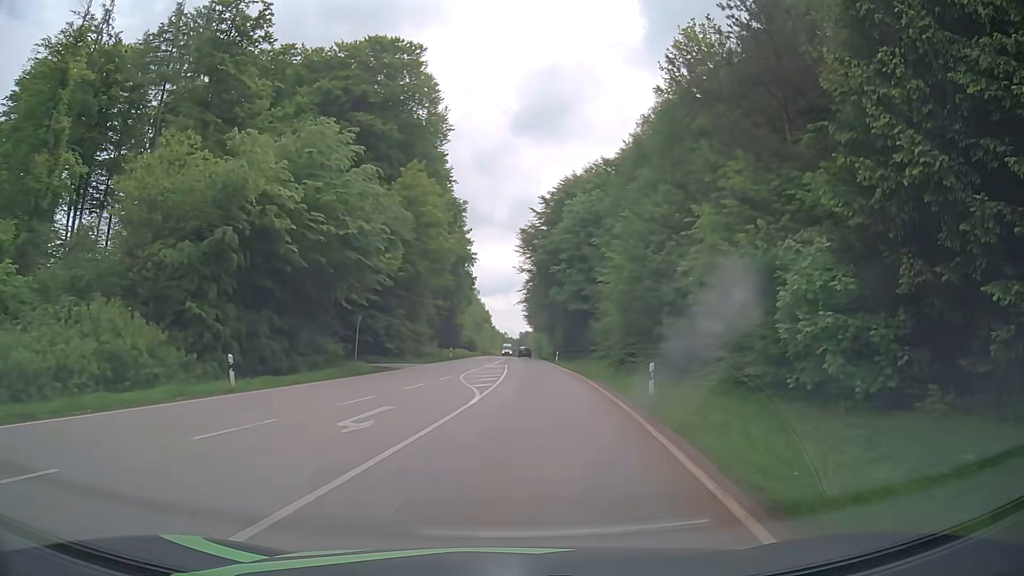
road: secondary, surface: asphalt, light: Day
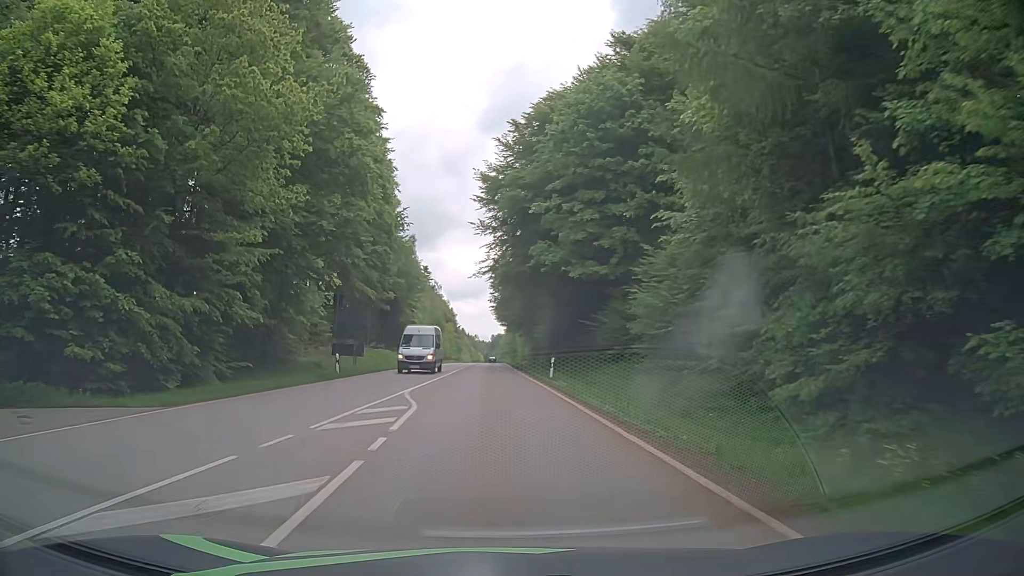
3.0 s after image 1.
(+1.3, +33.2) m; +1°
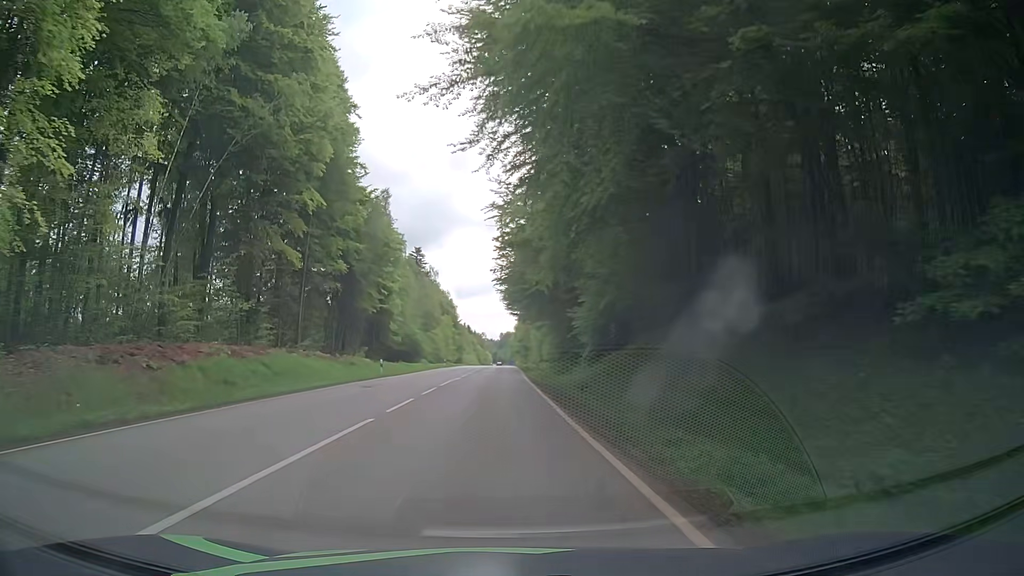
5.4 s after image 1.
(+0.2, +33.8) m; 0°
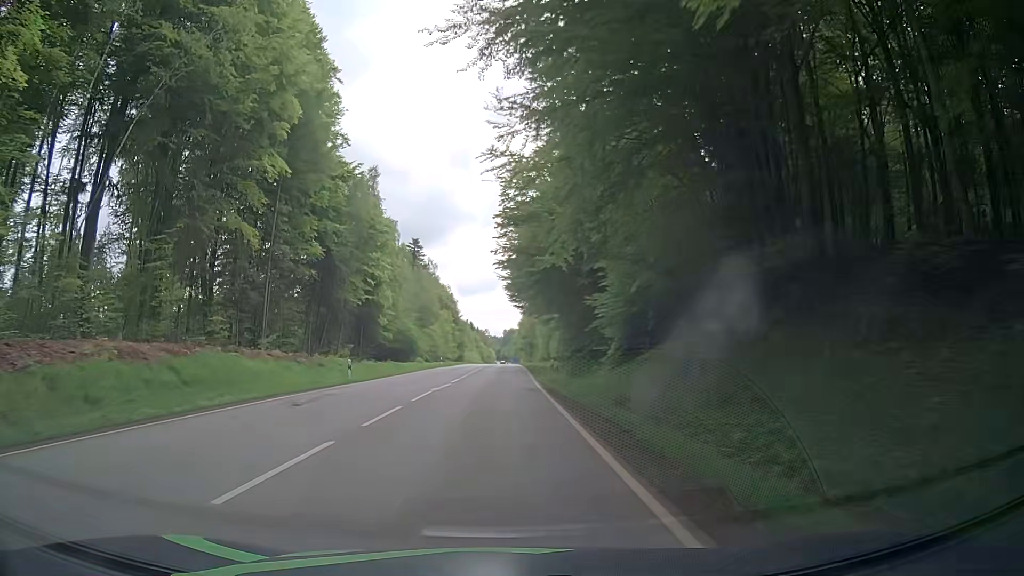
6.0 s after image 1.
(0.0, +9.4) m; -1°
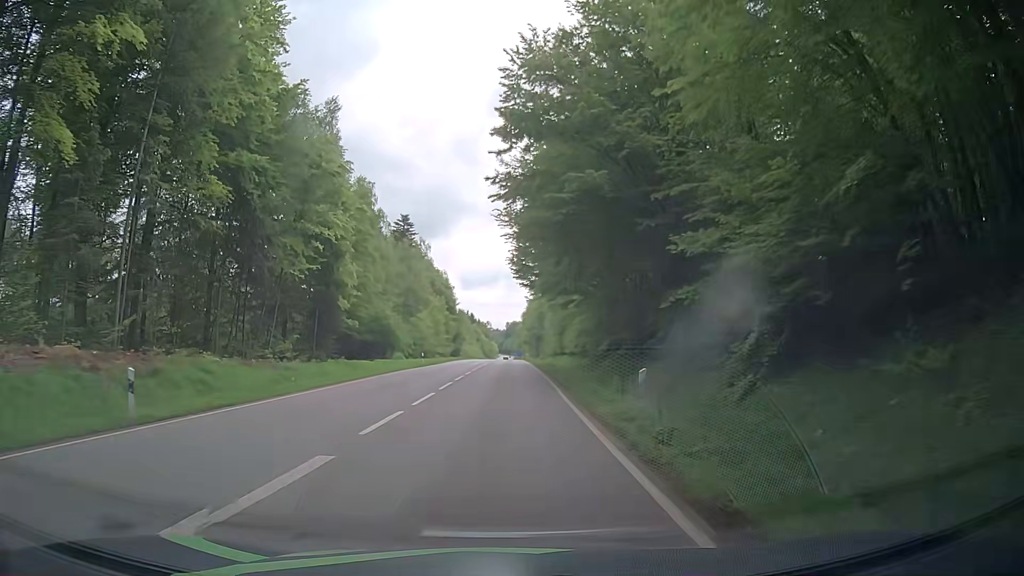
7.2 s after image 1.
(0.0, +19.7) m; +1°
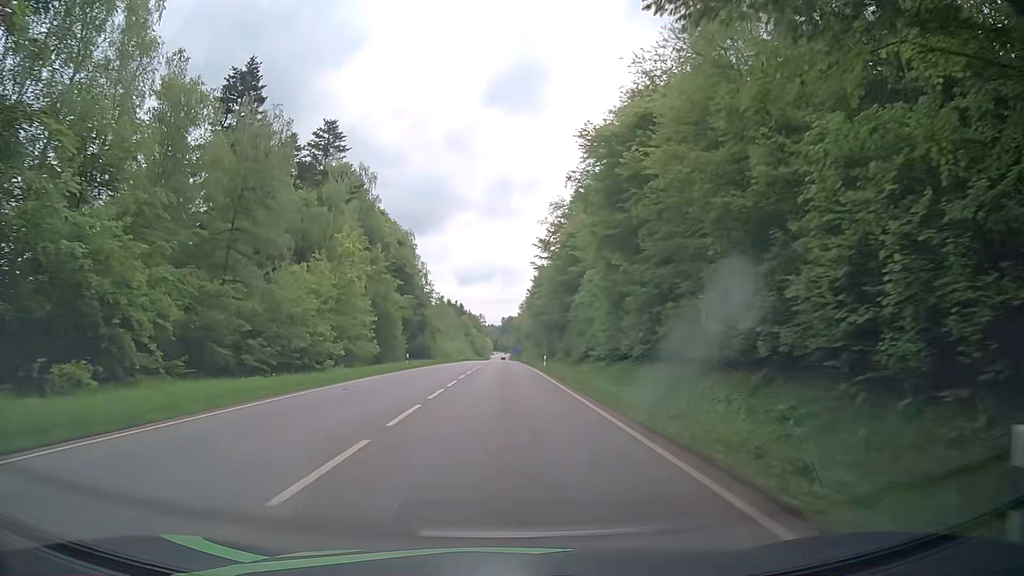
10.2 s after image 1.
(-0.4, +53.4) m; -1°
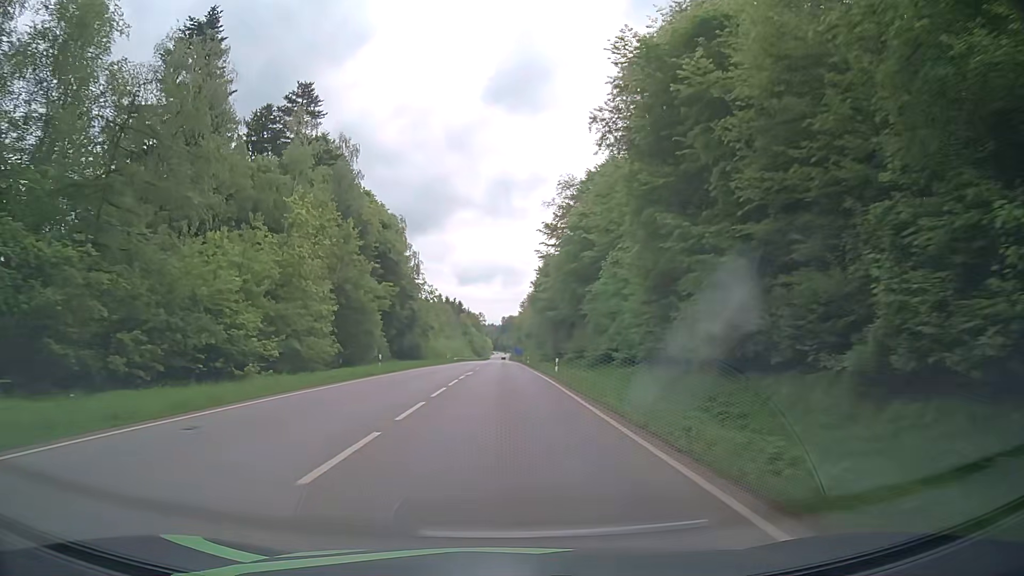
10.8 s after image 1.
(0.0, +11.2) m; +1°
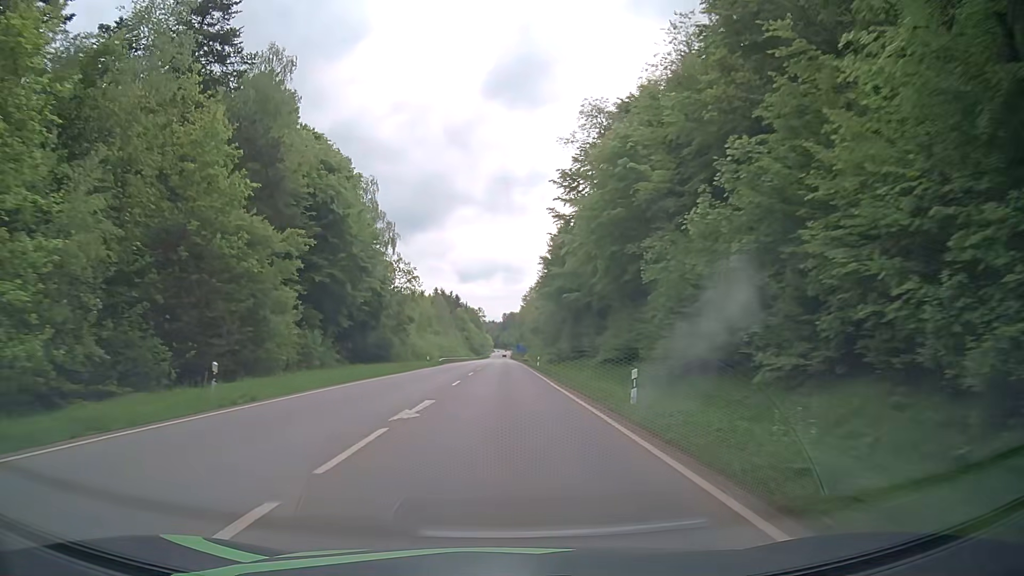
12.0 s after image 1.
(-0.4, +23.1) m; -1°
(0, +10) (0, +20) (0, +30) (0, +40) (0, +50) (0, +60) (0, +70) (0, +80) (0, +90) (0, +100) m
